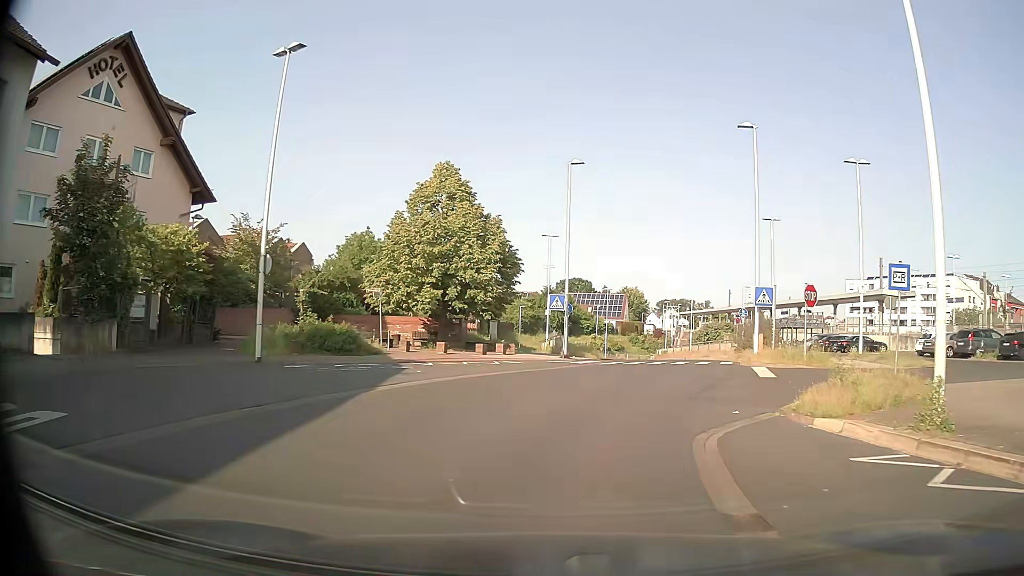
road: tertiary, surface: asphalt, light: Day
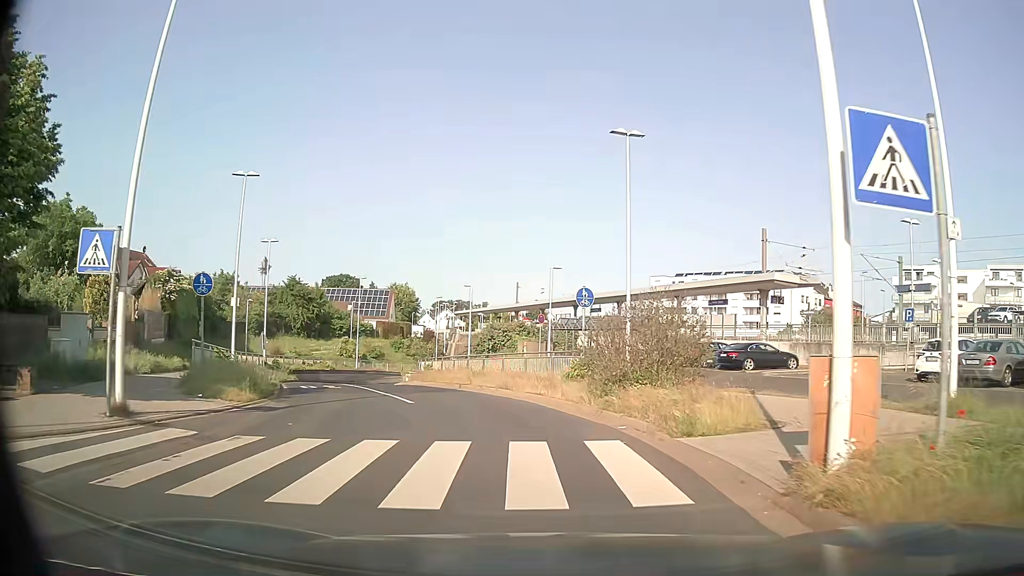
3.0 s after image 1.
(+3.8, +21.8) m; +18°
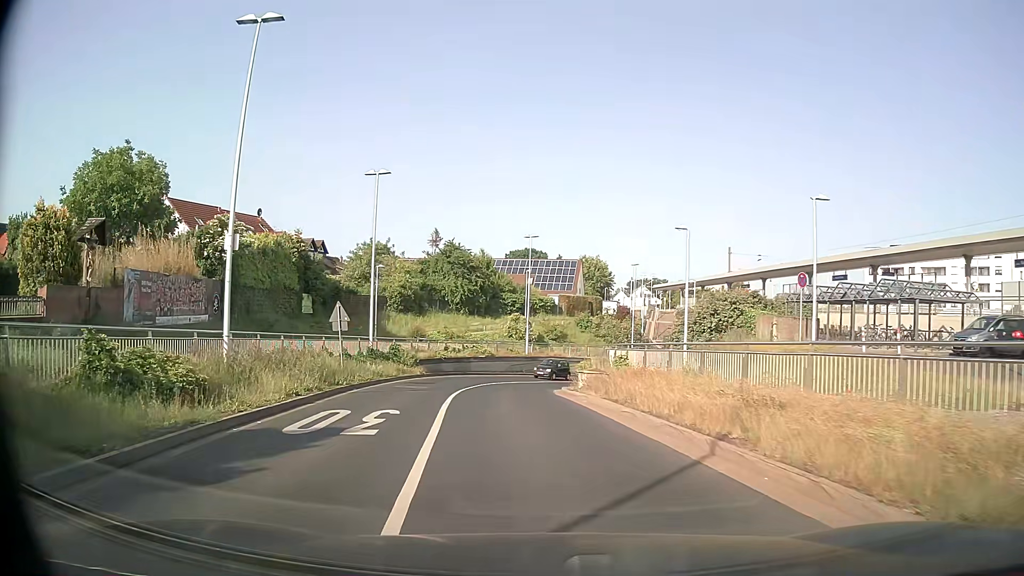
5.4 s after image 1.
(-2.2, +16.8) m; -16°
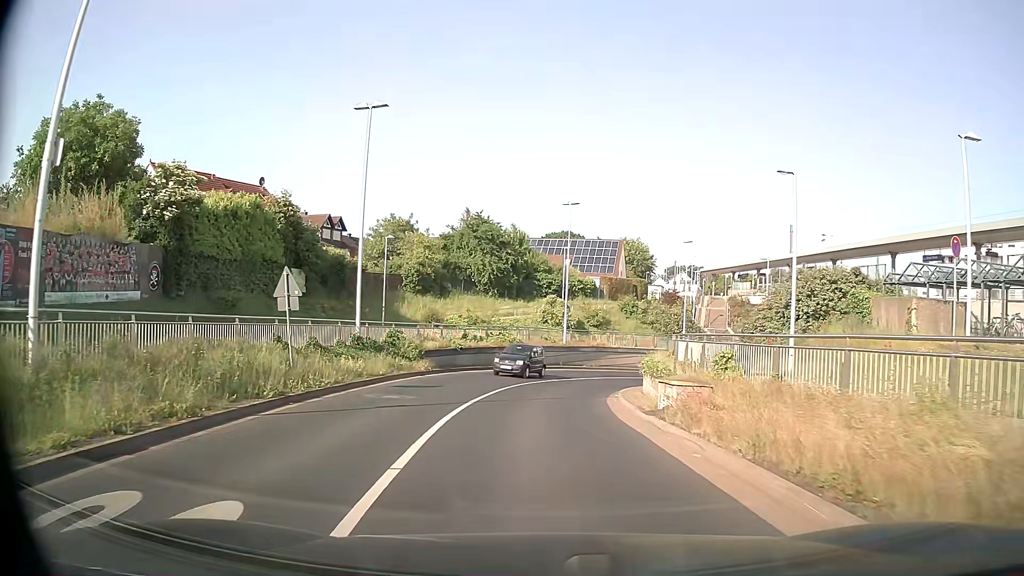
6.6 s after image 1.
(-0.3, +8.7) m; -2°
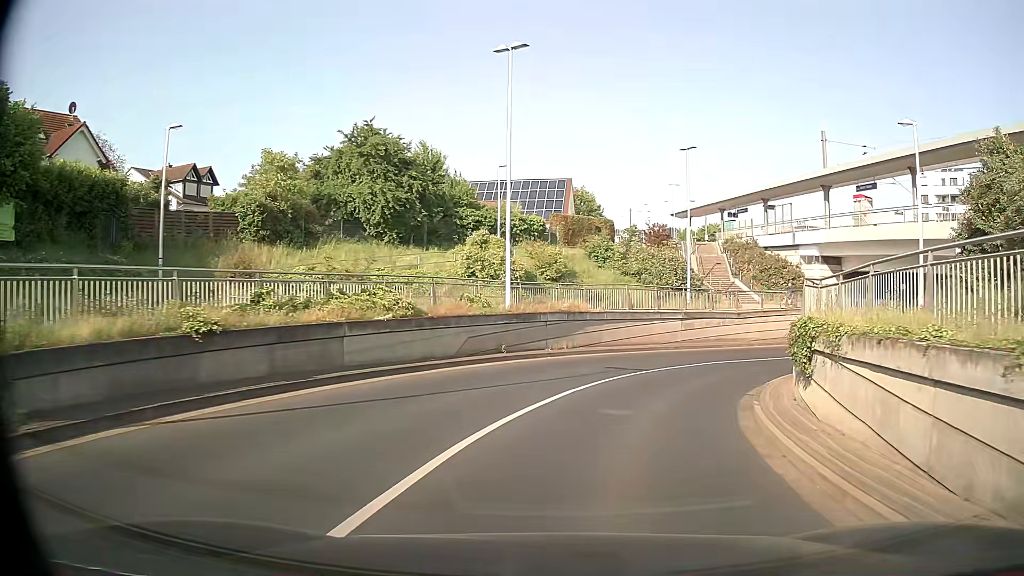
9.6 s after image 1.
(+0.1, +22.0) m; +5°
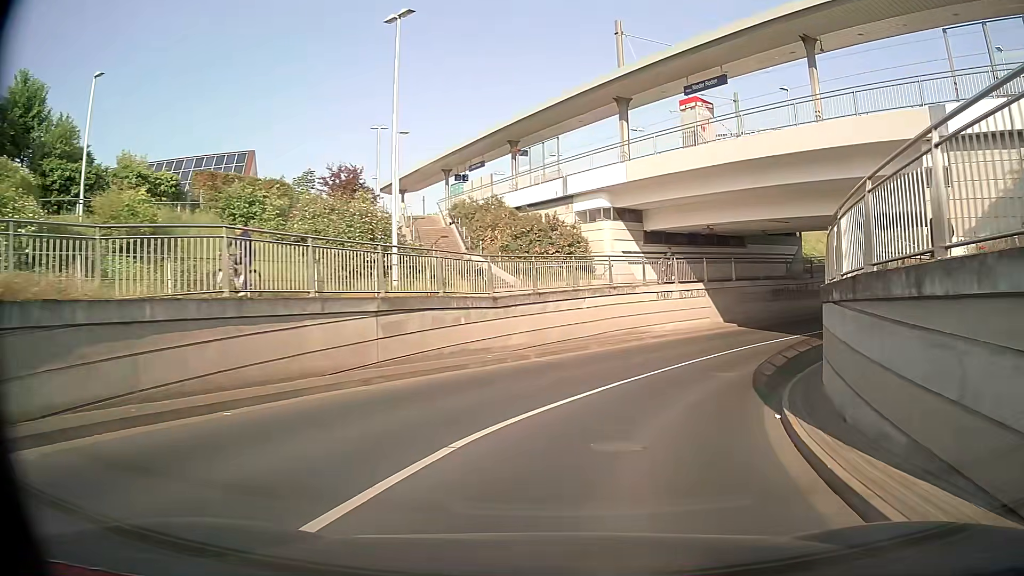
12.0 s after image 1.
(+3.5, +18.3) m; +23°
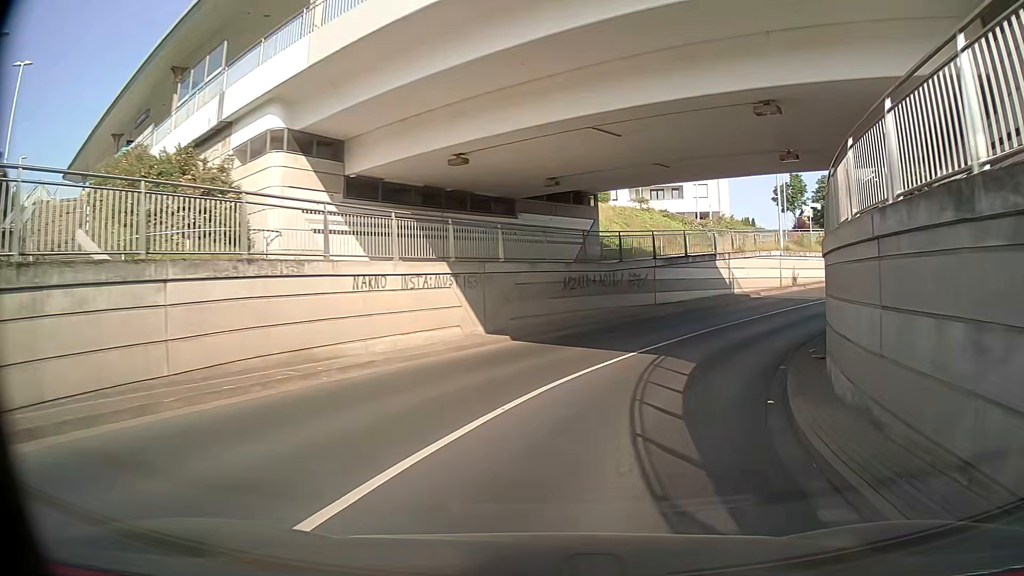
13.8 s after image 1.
(+2.7, +14.2) m; +22°
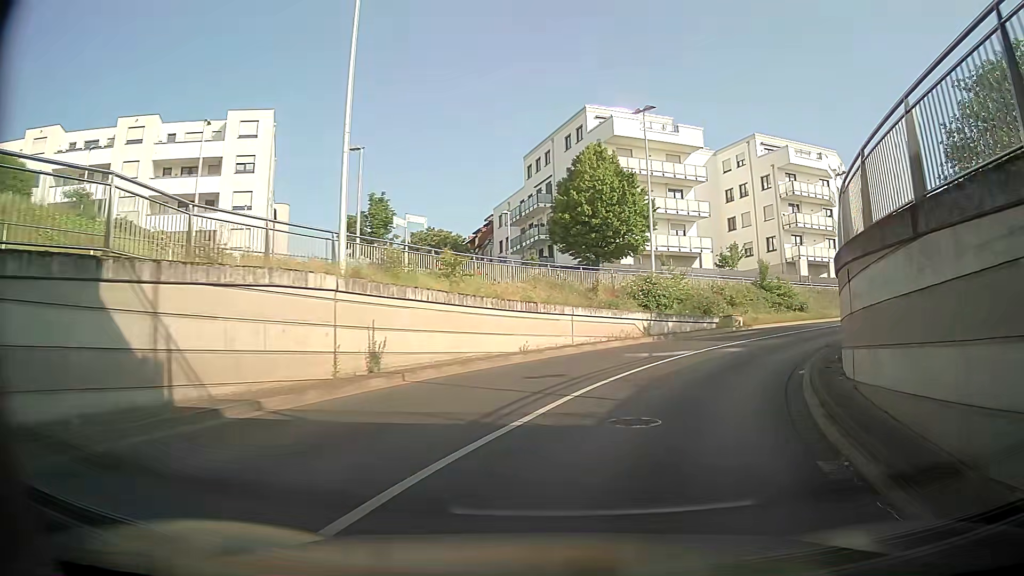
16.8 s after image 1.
(+5.7, +23.7) m; +22°
(+3, +10) (+9, +17) (+17, +23) (+26, +28) (+35, +31) (+45, +34) (+54, +39) (+61, +45) (+67, +53) (+71, +62) m
